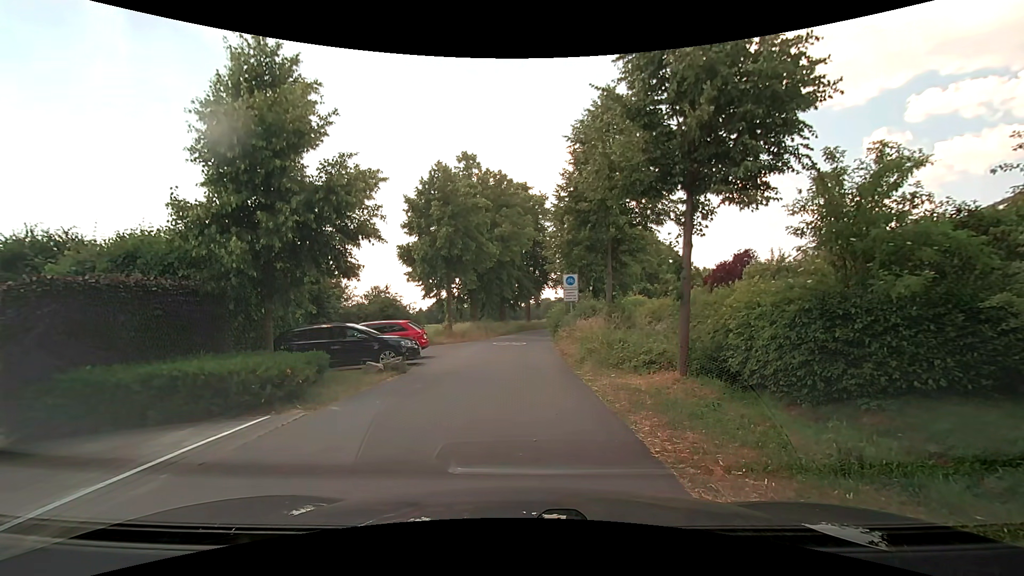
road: residential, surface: asphalt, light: Day
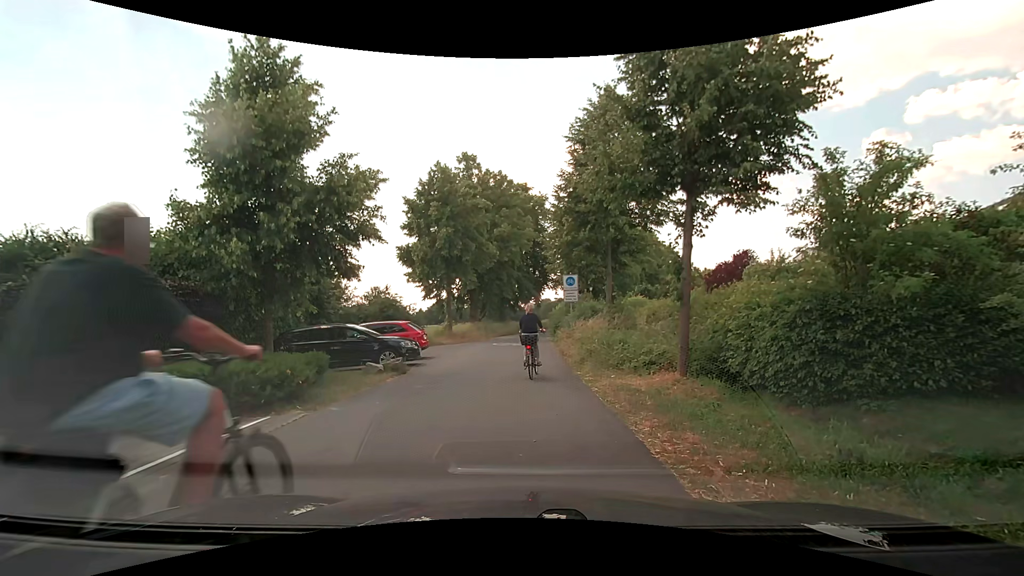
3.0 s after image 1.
(0.0, 0.0) m; 0°
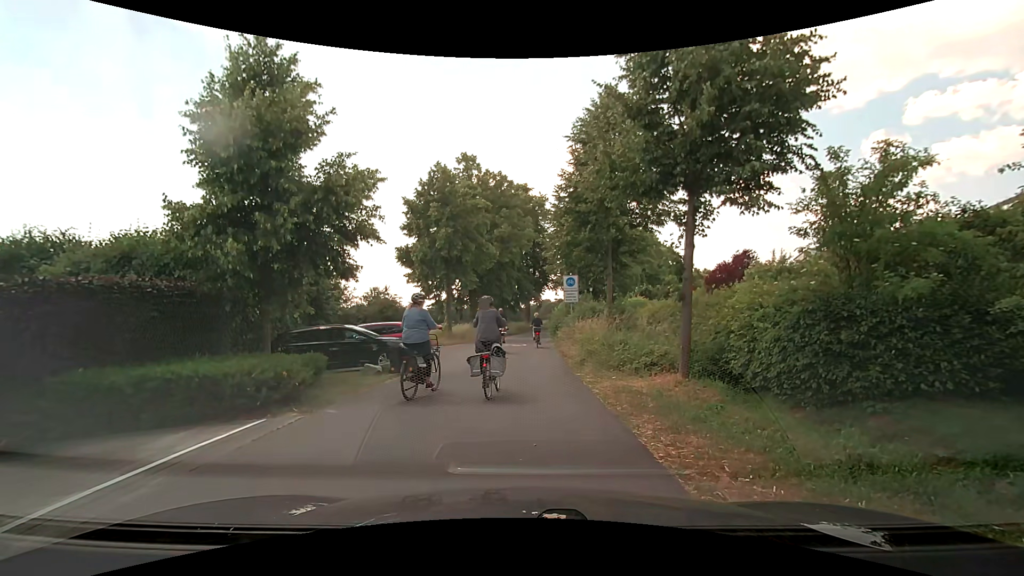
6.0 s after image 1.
(0.0, +0.1) m; 0°
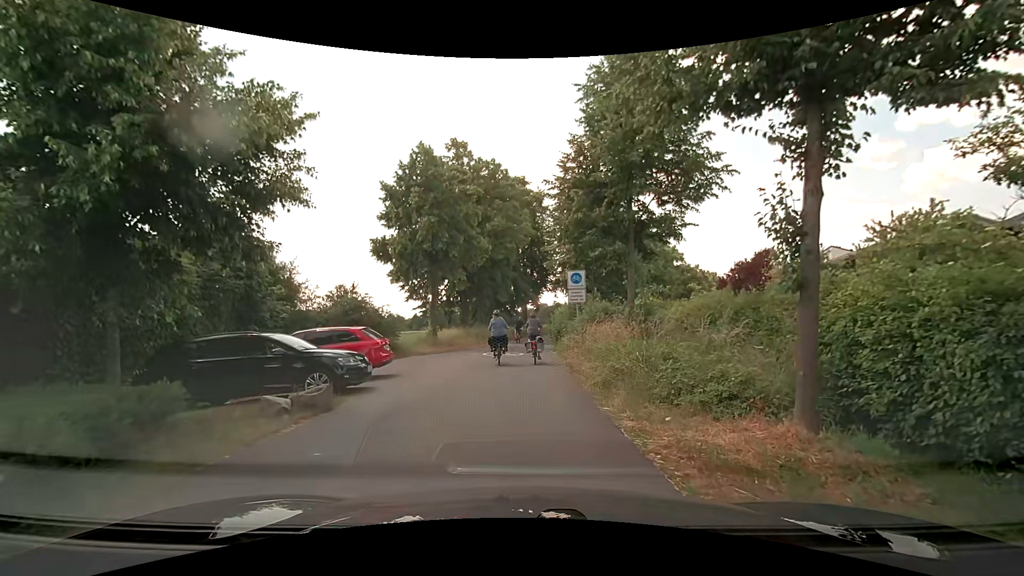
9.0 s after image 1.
(+0.1, +4.9) m; +1°
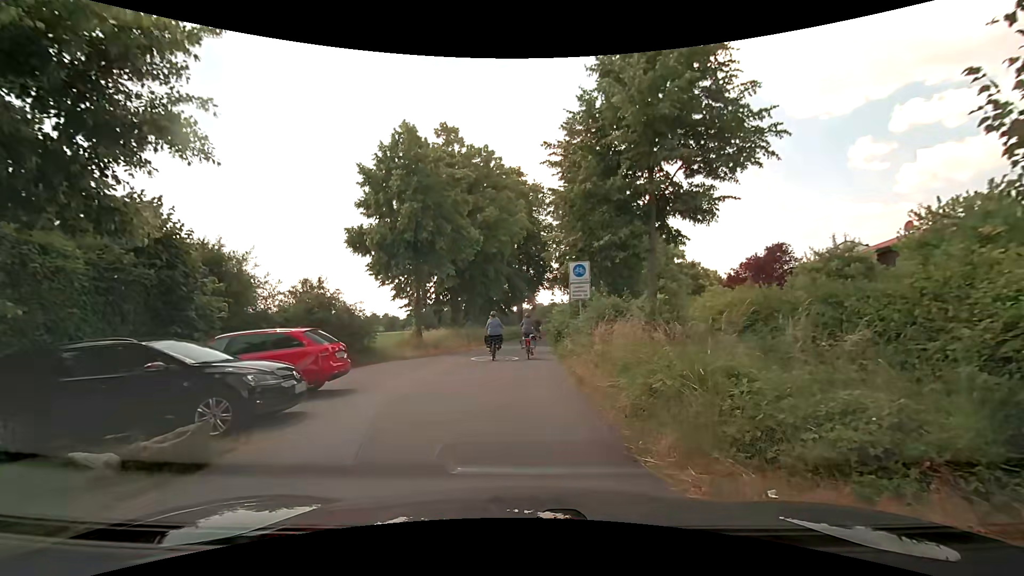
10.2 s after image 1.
(+0.1, +3.2) m; +2°
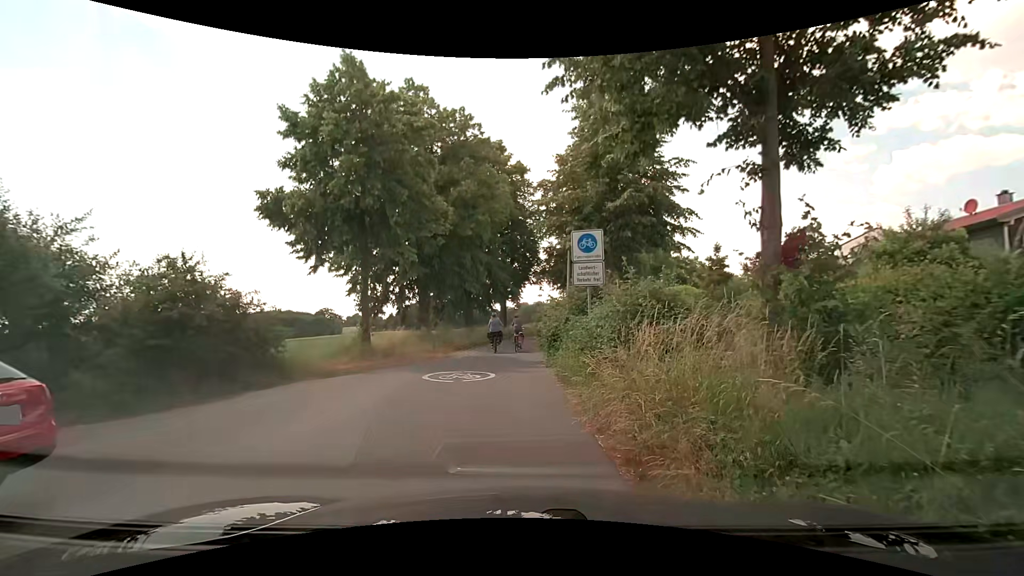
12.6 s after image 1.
(0.0, +6.7) m; +2°
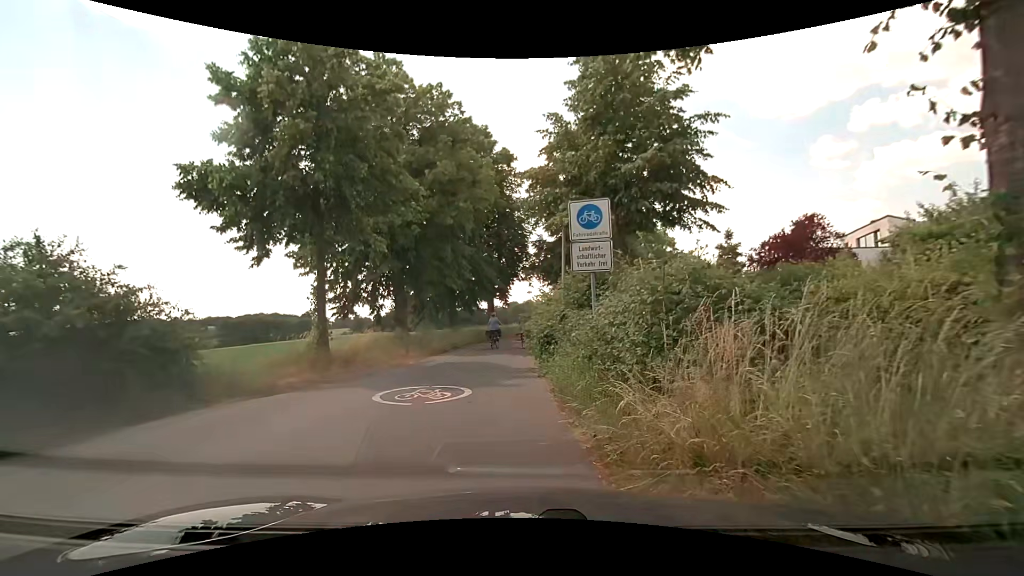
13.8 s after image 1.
(+0.1, +3.2) m; 0°
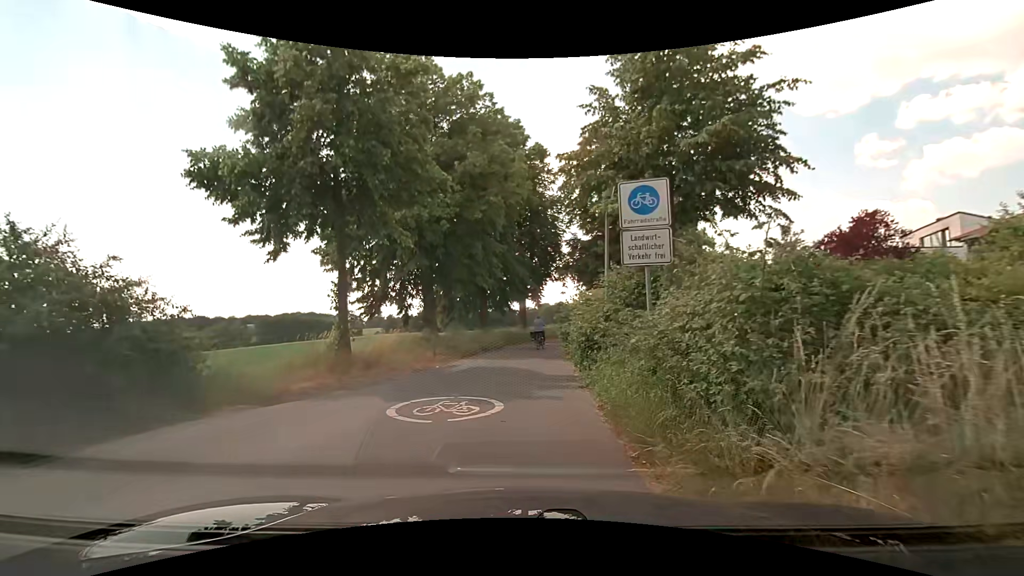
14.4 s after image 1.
(0.0, +1.5) m; -3°
